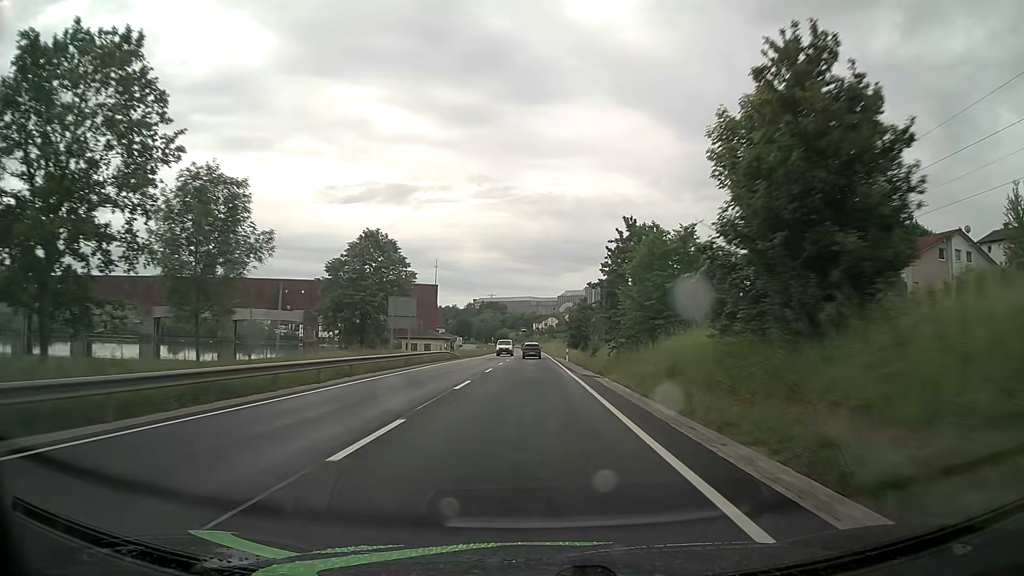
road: primary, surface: asphalt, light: Day
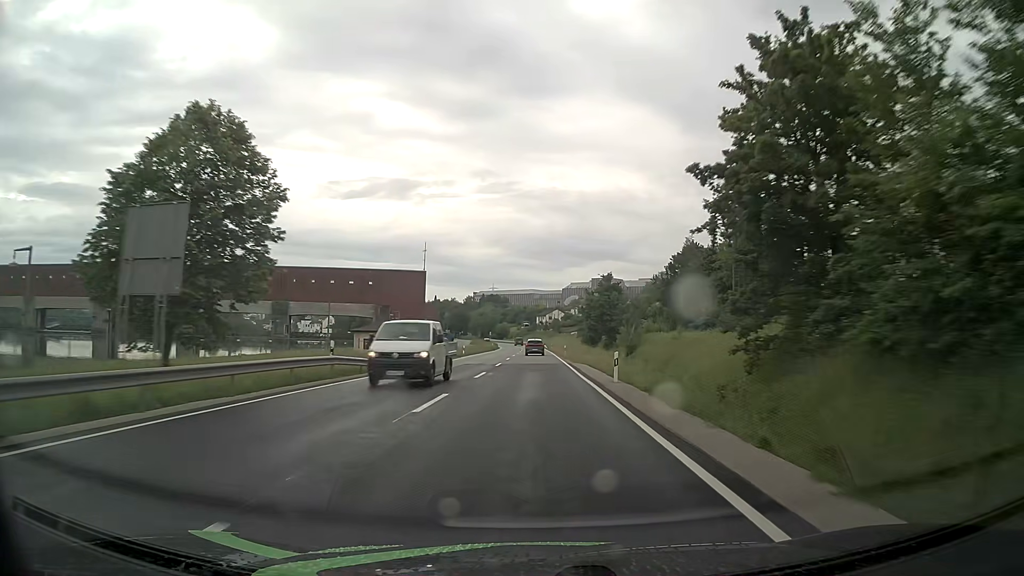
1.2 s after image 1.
(0.0, +31.2) m; 0°
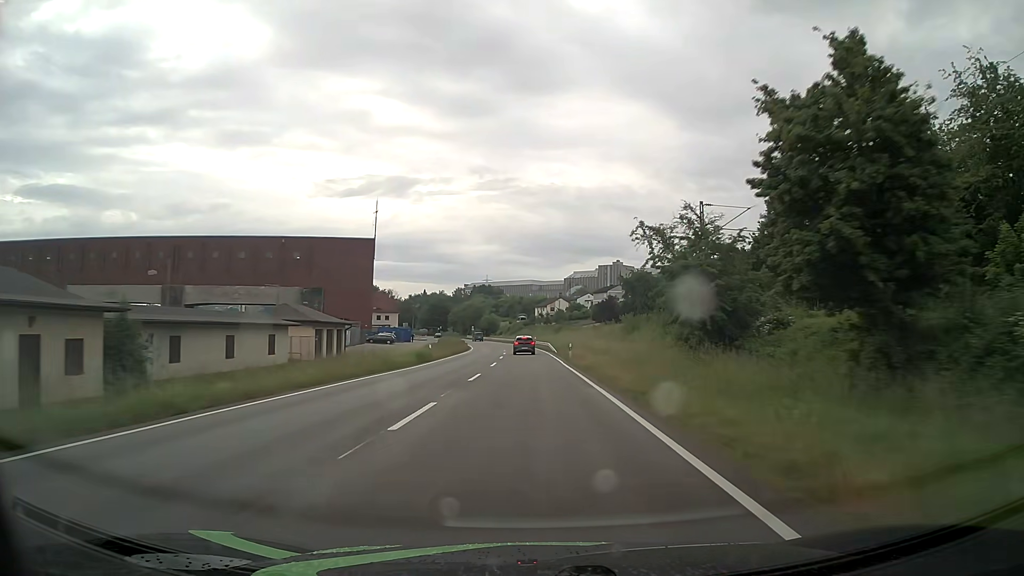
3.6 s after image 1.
(+0.2, +62.8) m; 0°
(0, +10) (0, +20) (0, +30) (0, +40) (-1, +50) (-1, +60) (-1, +70) (-2, +80) (-3, +90) (-4, +100) m
